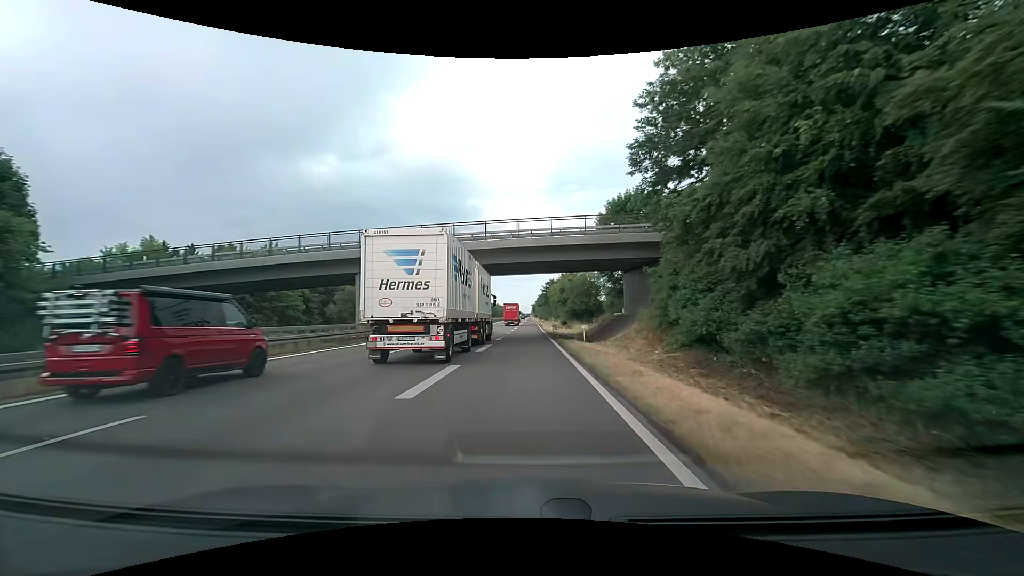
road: trunk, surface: asphalt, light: Day
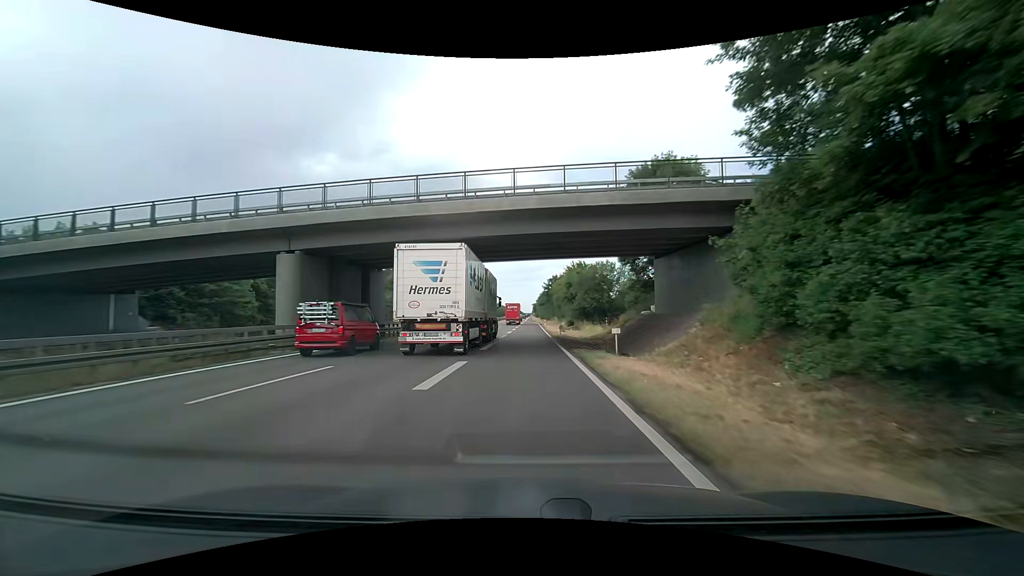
(0.0, +11.2) m; 0°
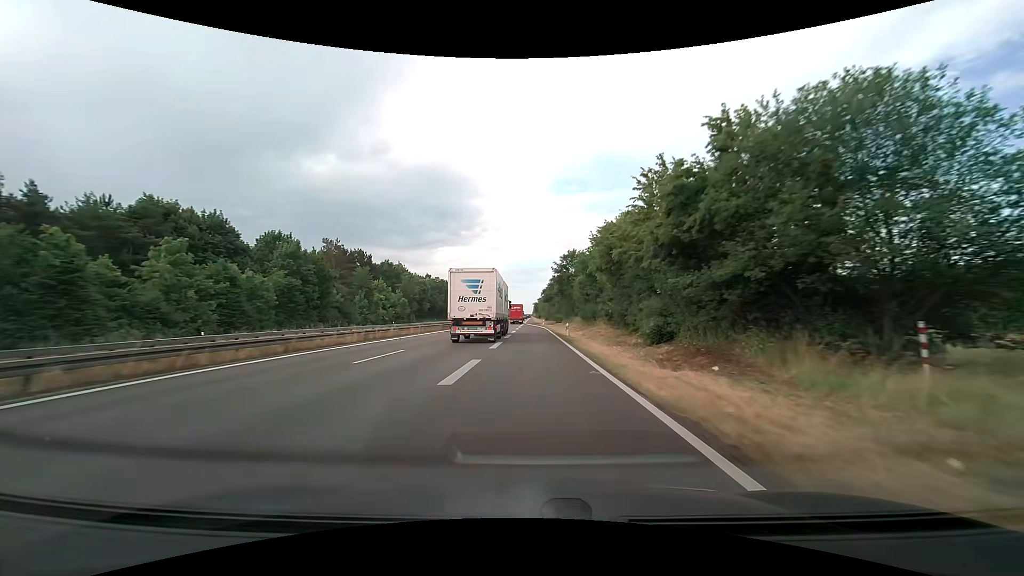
(+0.1, +48.0) m; 0°
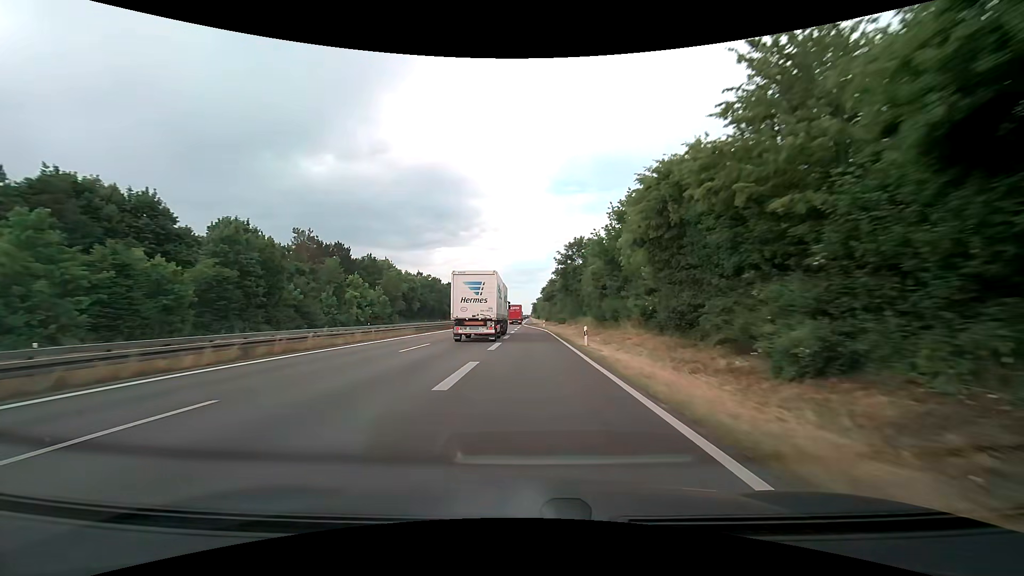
(+0.1, +12.9) m; +1°
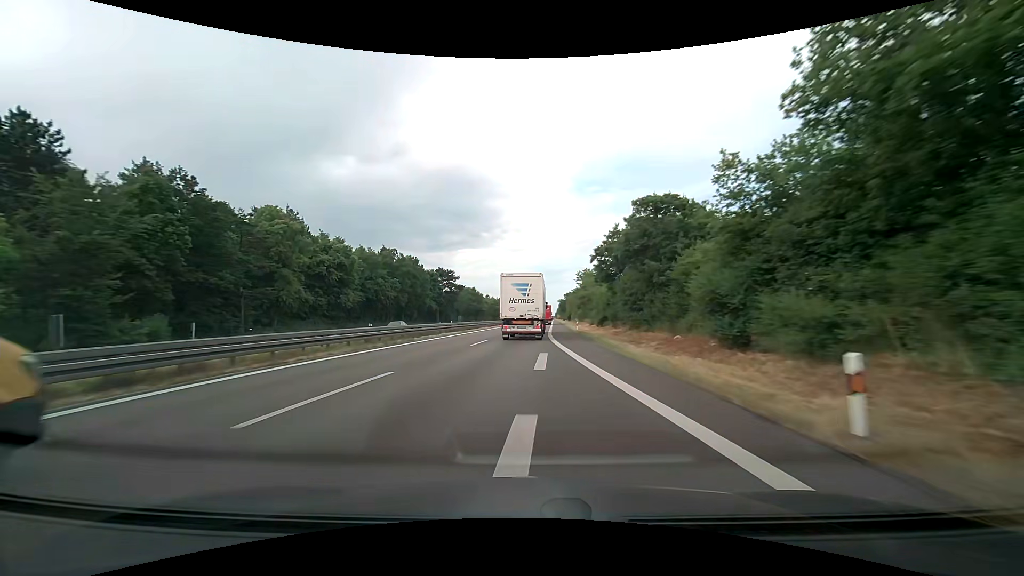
(-1.0, +69.1) m; -2°
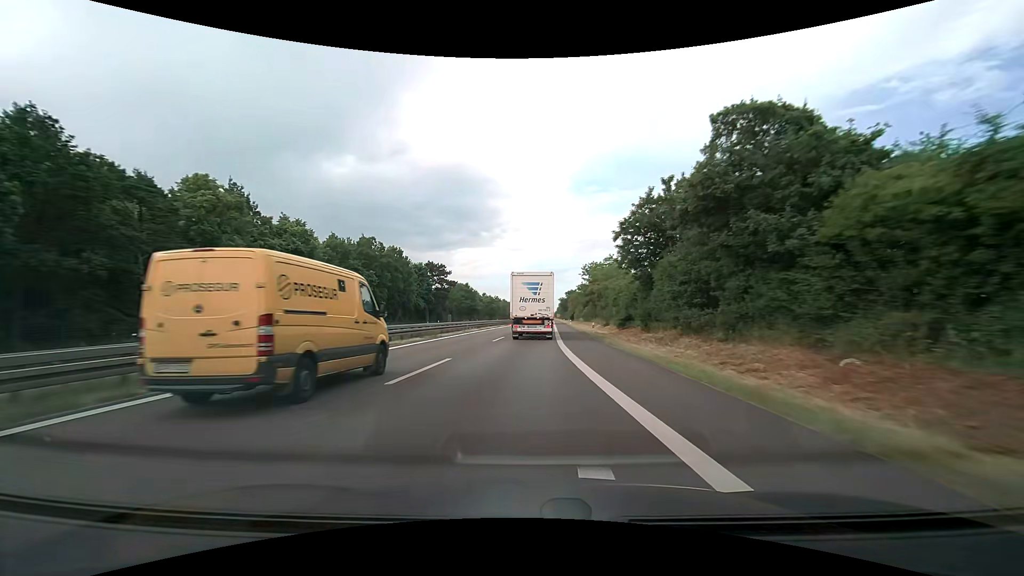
(-0.1, +14.5) m; 0°
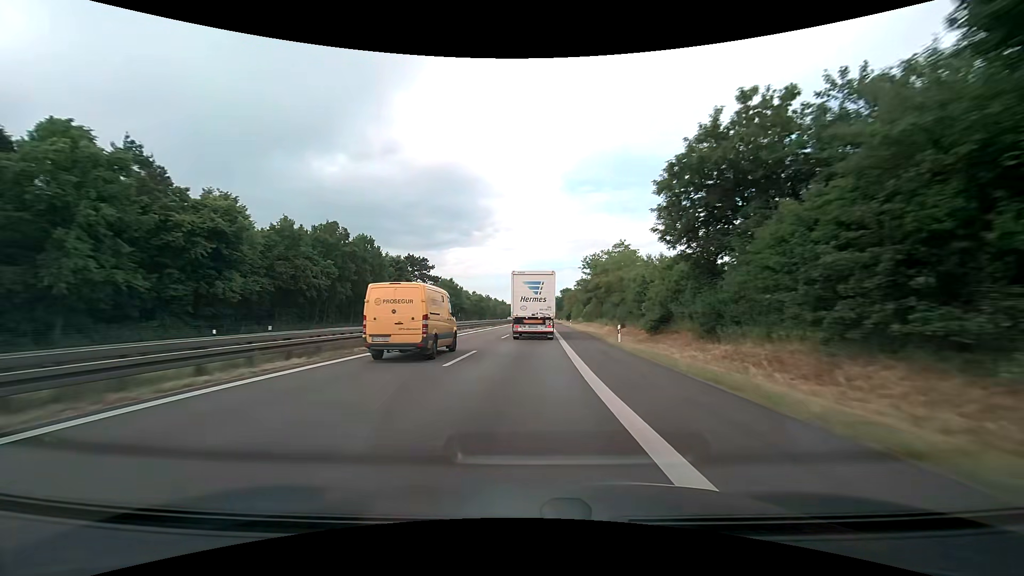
(+0.1, +14.5) m; +1°
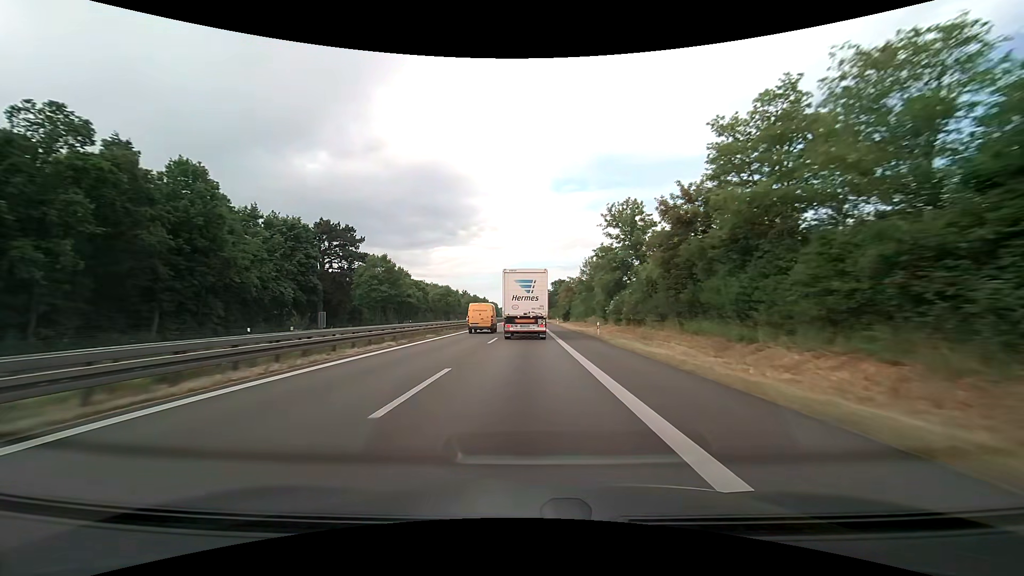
(+0.8, +43.0) m; +2°
(0, +10) (0, +20) (0, +30) (0, +40) (0, +50) (0, +60) (0, +70) (0, +80) (0, +90) (0, +100) m
